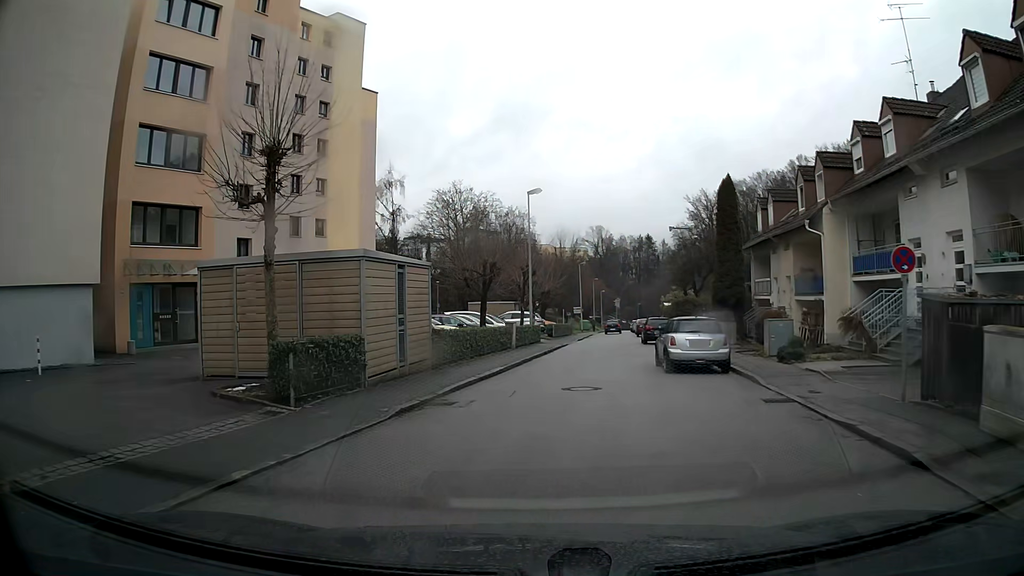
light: Day
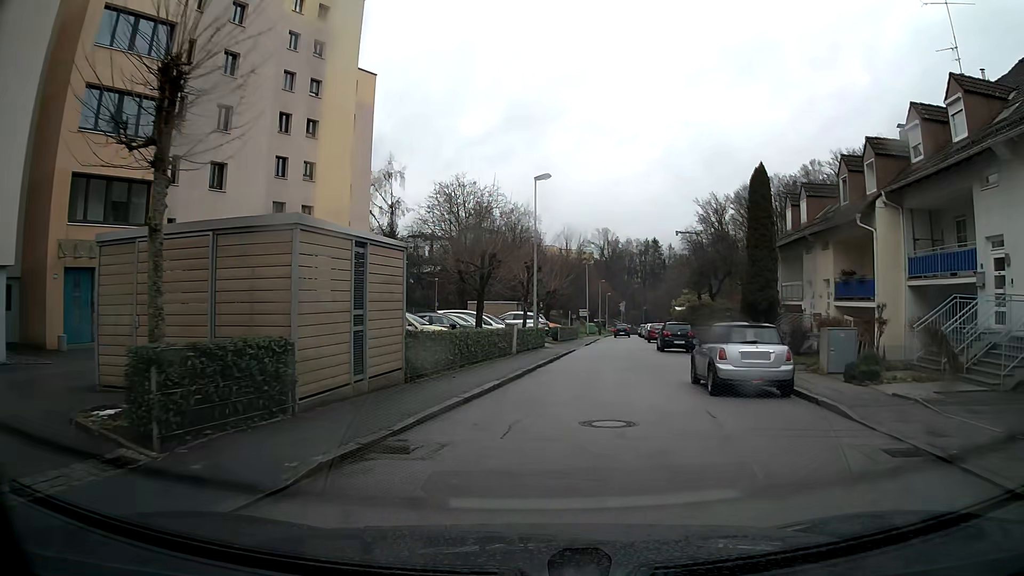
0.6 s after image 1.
(0.0, +4.1) m; 0°
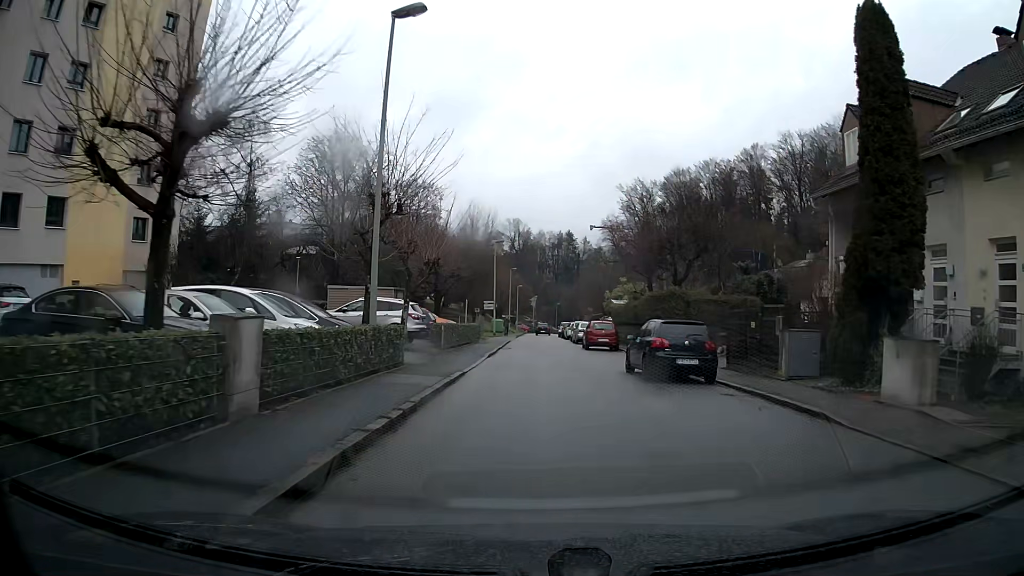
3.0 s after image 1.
(+1.4, +17.6) m; +7°
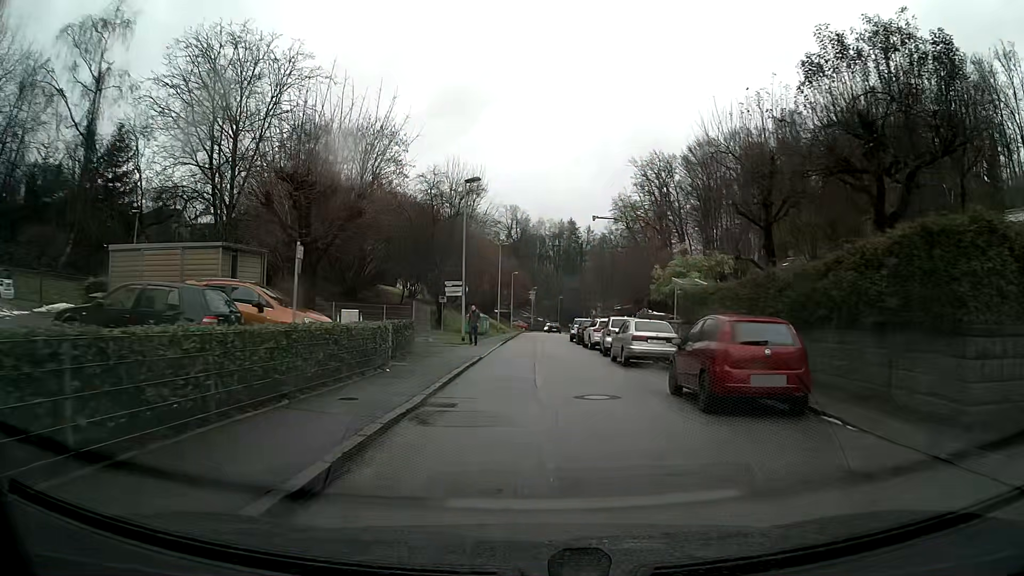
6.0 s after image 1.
(0.0, +24.0) m; 0°
(0, +10) (0, +20) (0, +30) (0, +40) (+1, +50) (+2, +60) (+3, +70) (+3, +80) (+3, +90) (+3, +100) m
